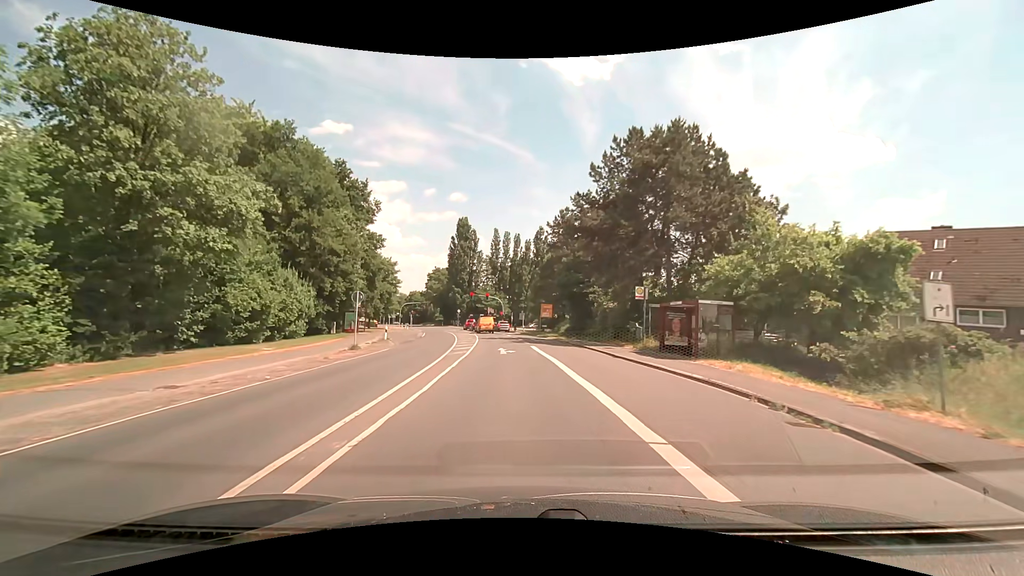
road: secondary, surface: asphalt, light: Day
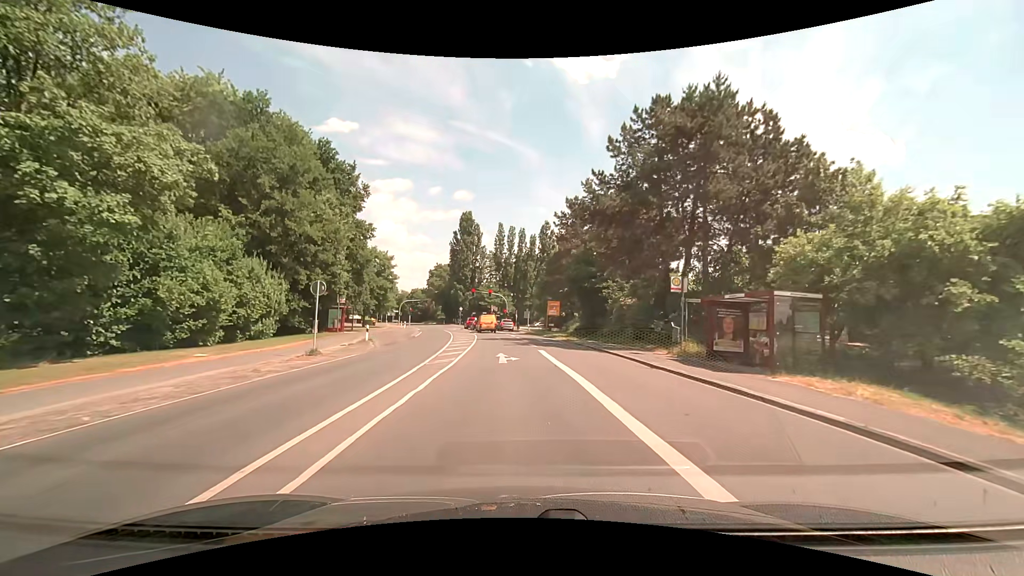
(0.0, +5.8) m; -1°
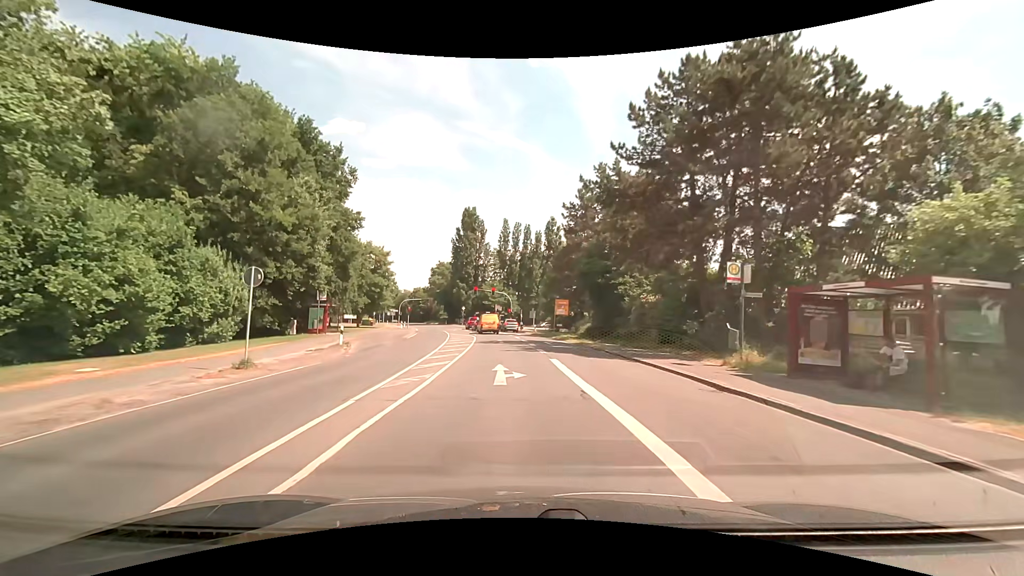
(0.0, +5.5) m; 0°
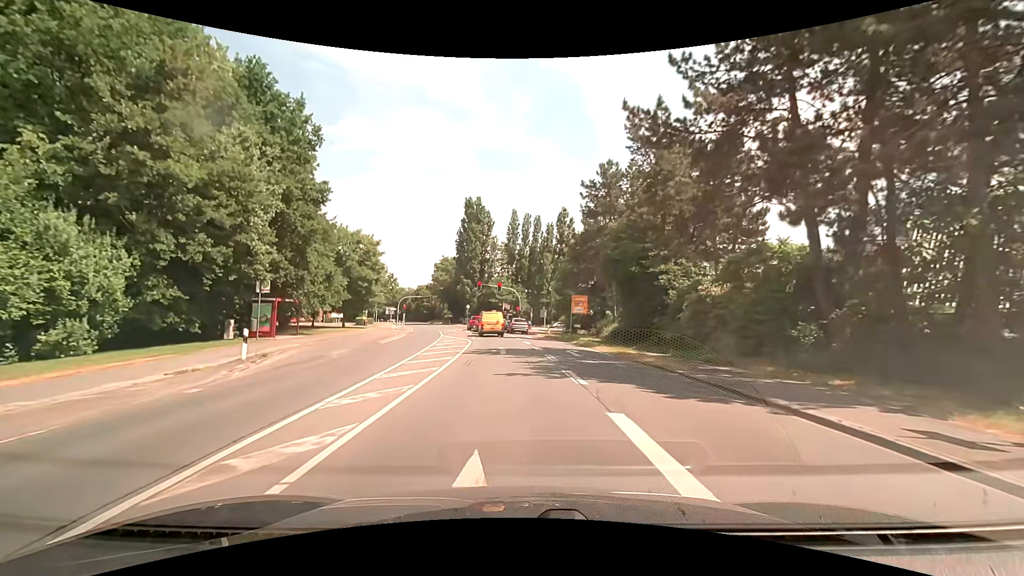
(-0.1, +10.2) m; -2°
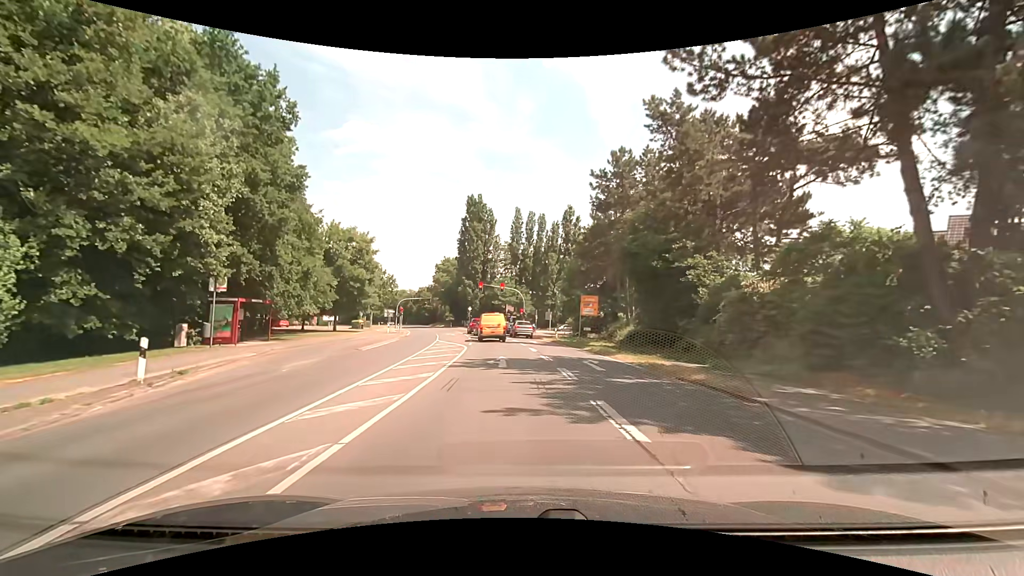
(0.0, +4.7) m; -1°
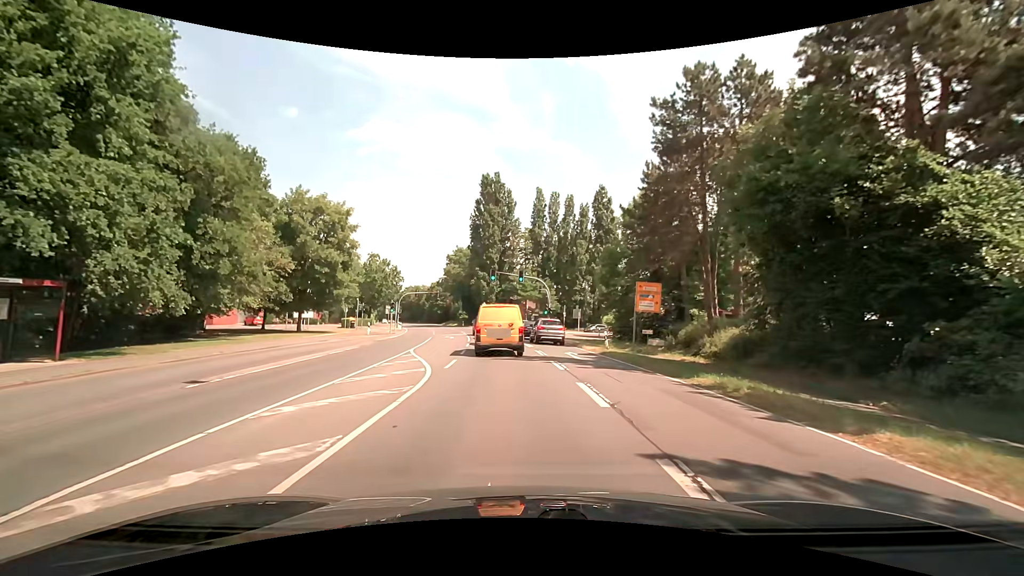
(-0.2, +15.7) m; -2°
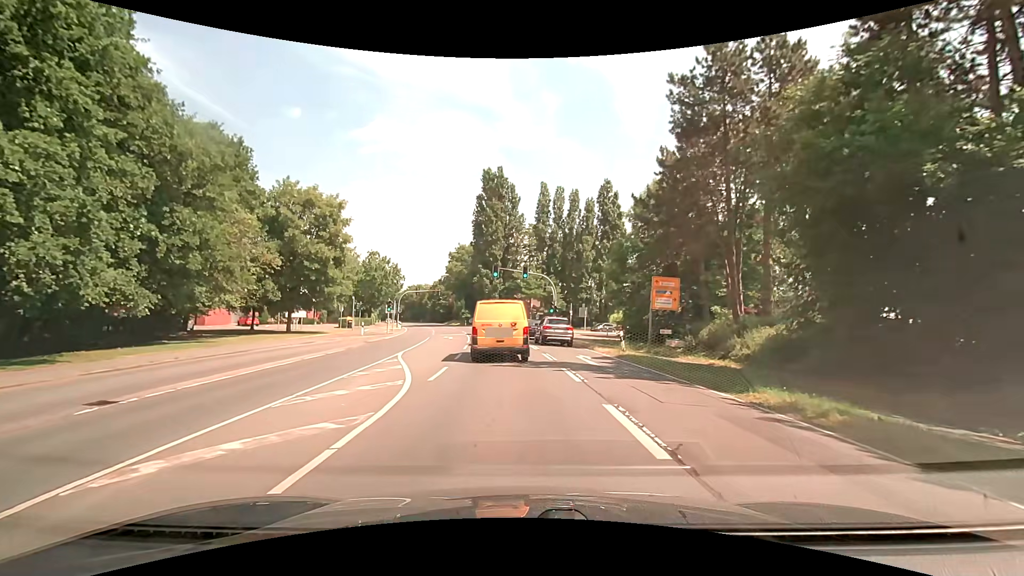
(0.0, +3.0) m; +1°
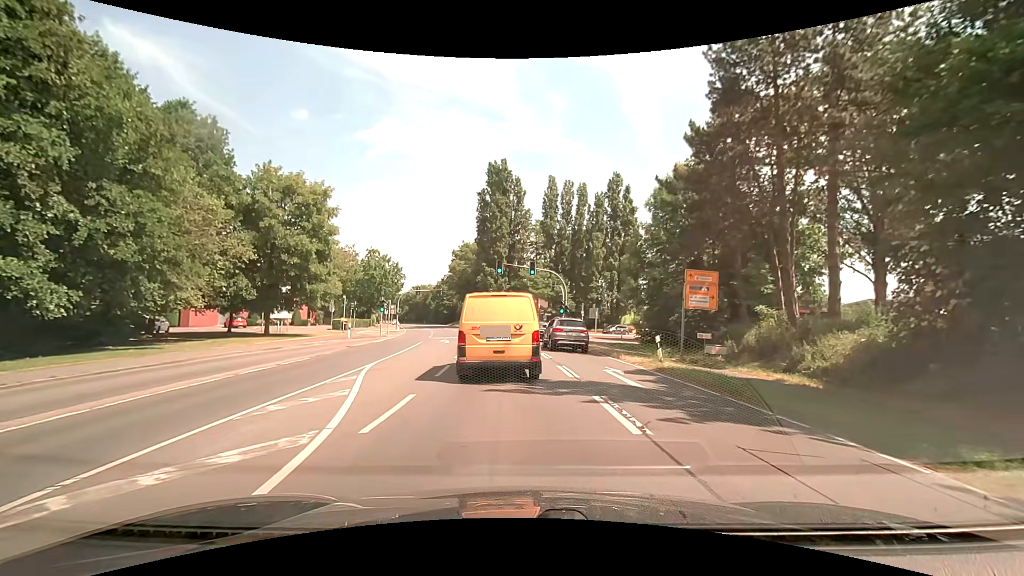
(-0.1, +4.9) m; -3°
(0, +10) (0, +20) (-1, +30) (-2, +40) (-3, +50) (-4, +60) (-6, +70) (-8, +79) (-10, +89) (-12, +99) m
